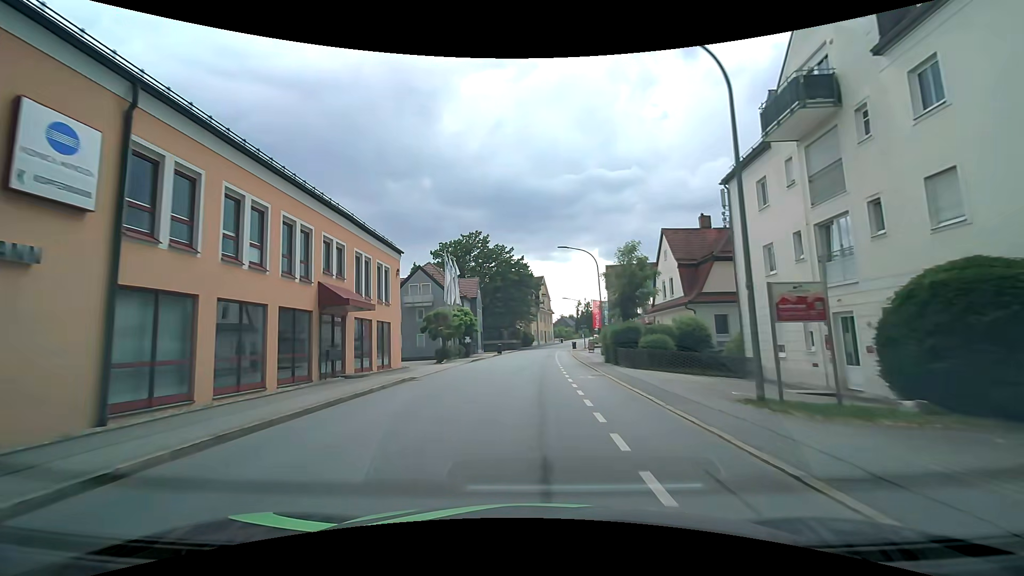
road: tertiary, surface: asphalt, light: Day
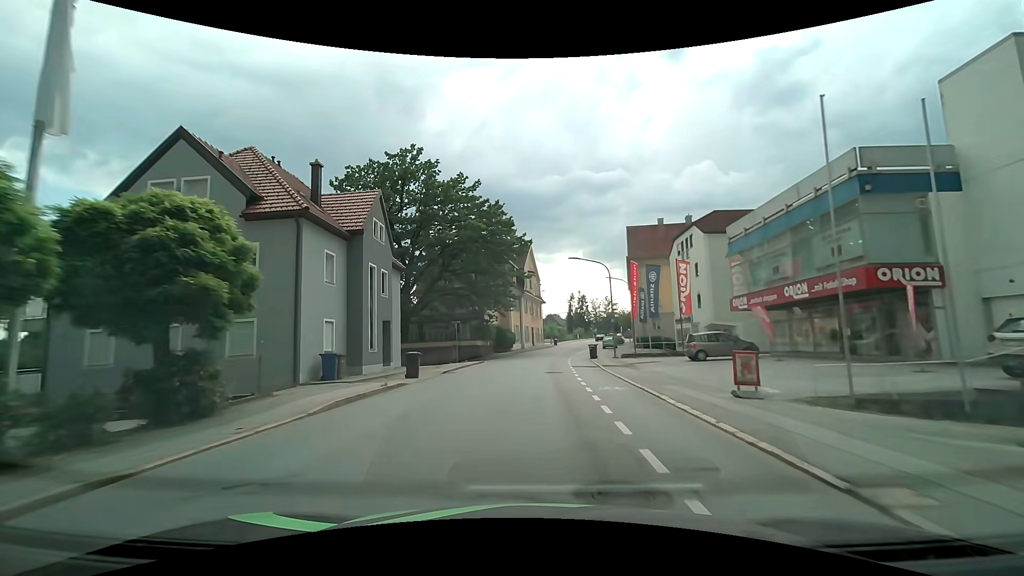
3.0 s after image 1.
(+0.3, +37.4) m; +1°
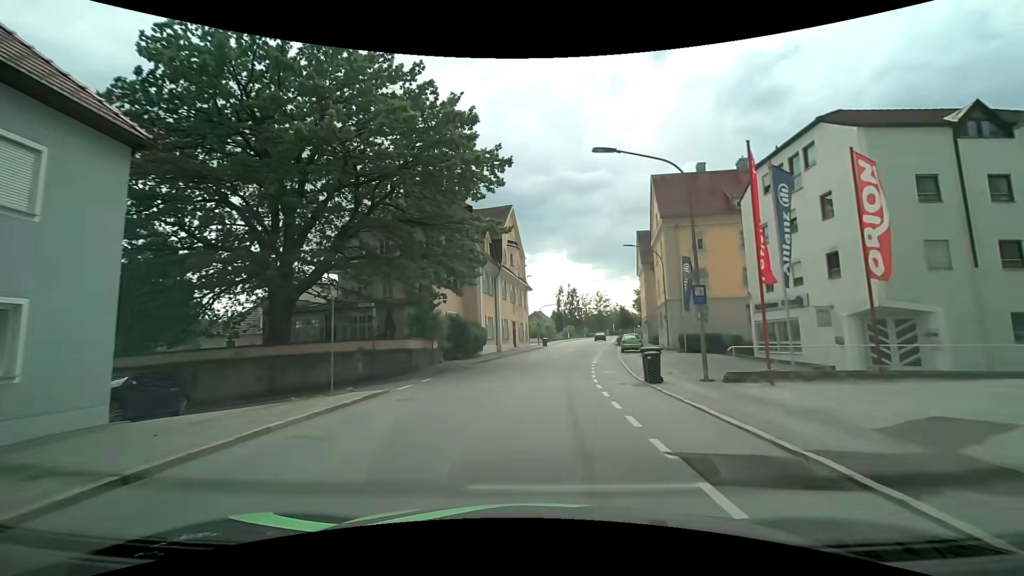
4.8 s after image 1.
(+0.4, +21.6) m; +2°
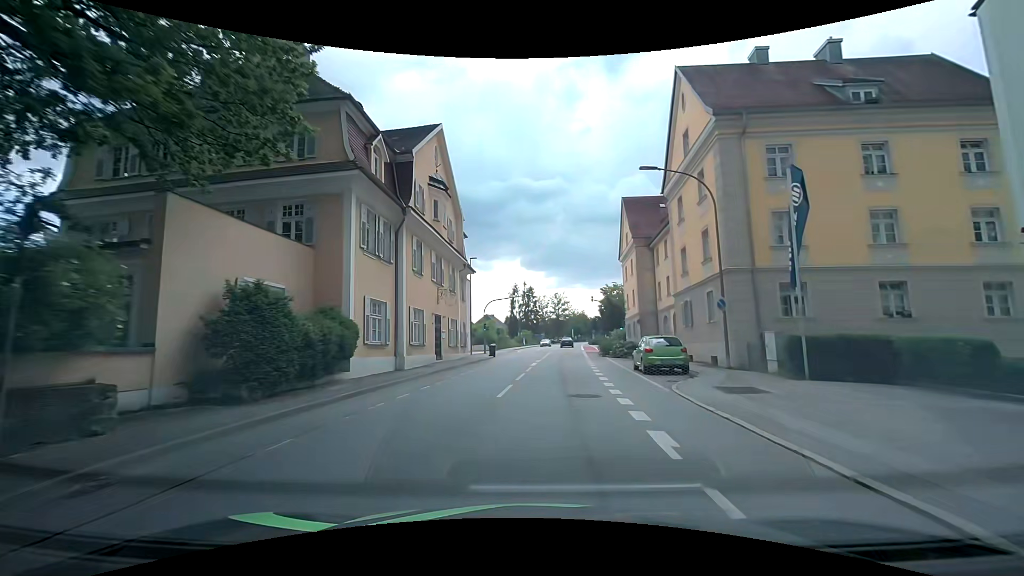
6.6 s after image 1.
(+1.0, +20.7) m; +6°
(0, +10) (+1, +20) (+2, +30) (+3, +40) (+3, +50) (+4, +60) (+5, +70) (+6, +80) (+7, +90) (+8, +100) m
